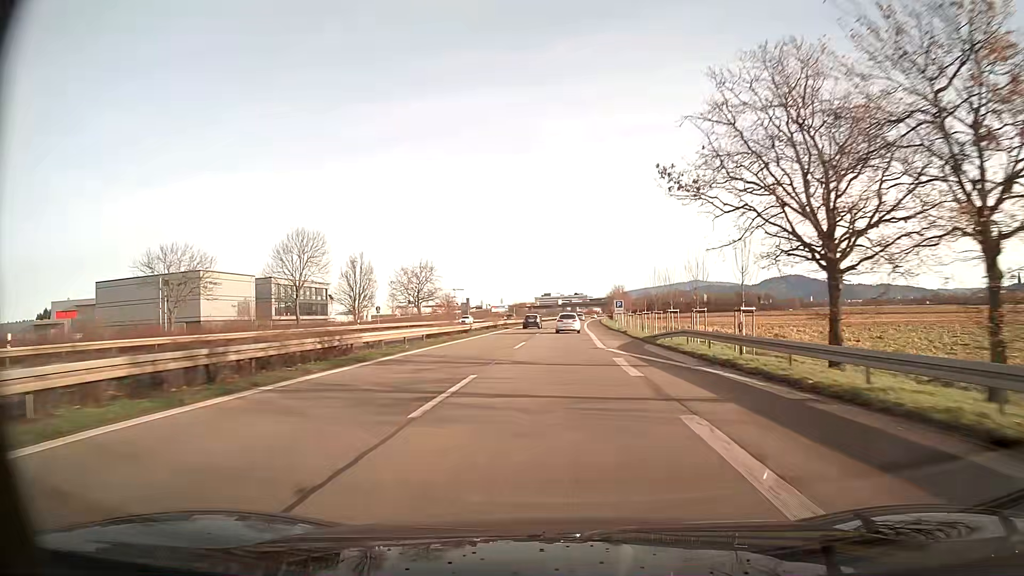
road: trunk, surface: asphalt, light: Day
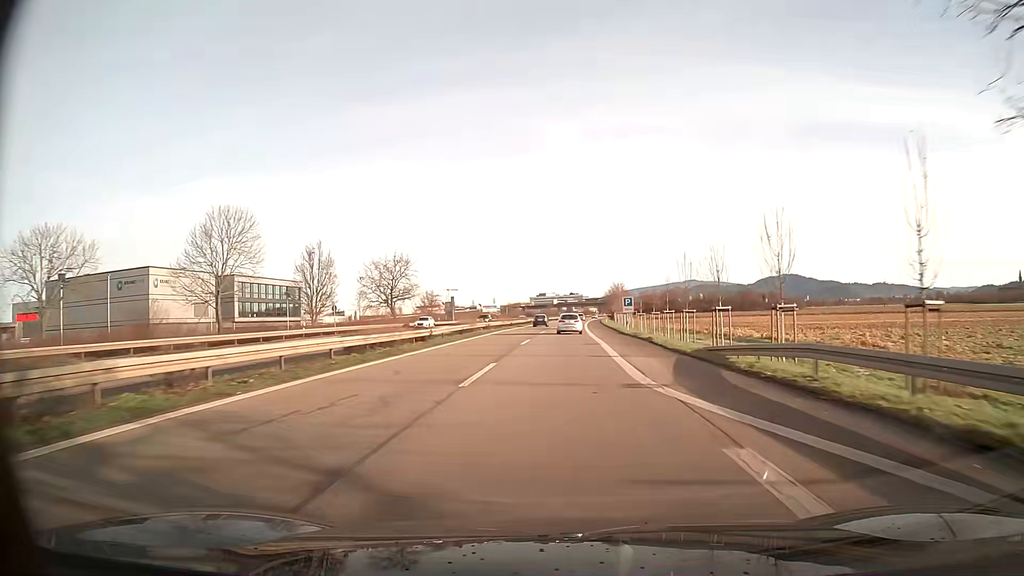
(+0.1, +14.3) m; 0°
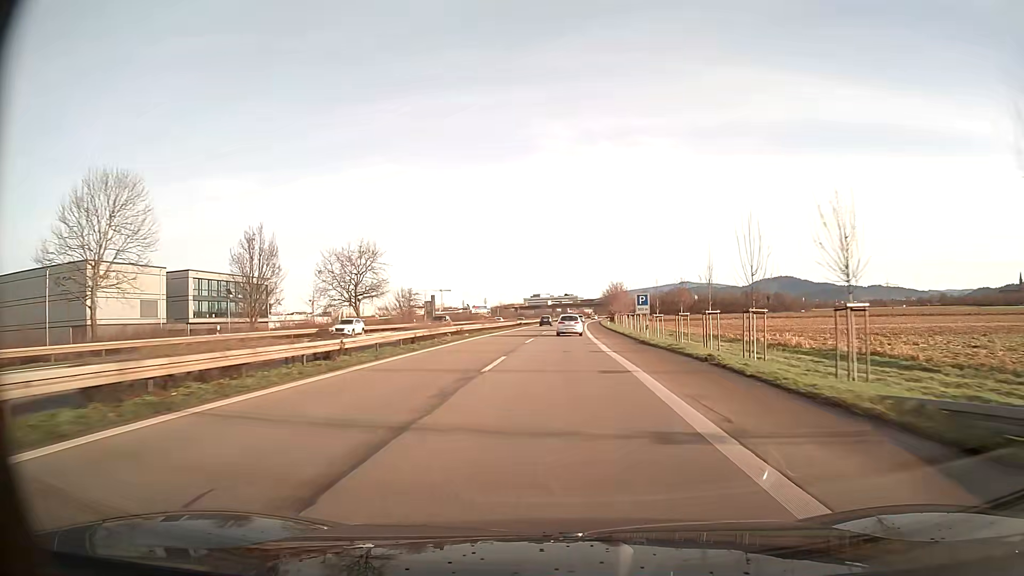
(+0.1, +14.3) m; 0°
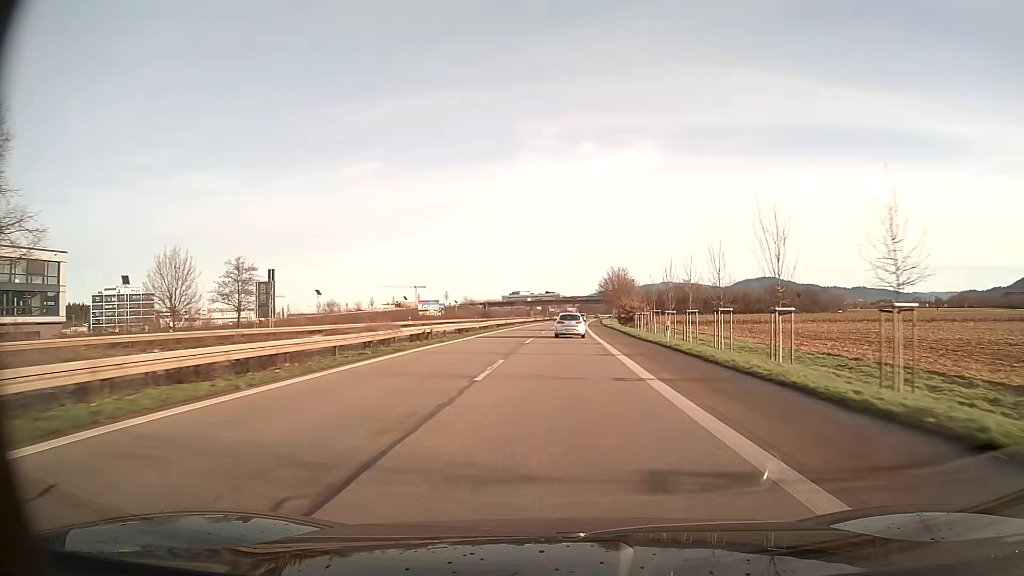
(+0.8, +57.7) m; +2°
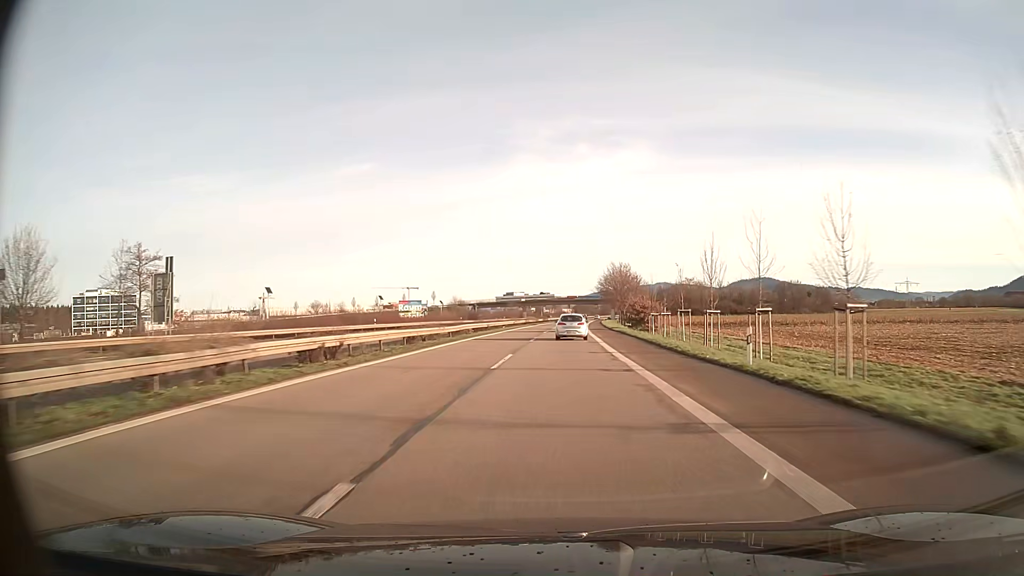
(+0.1, +14.5) m; 0°
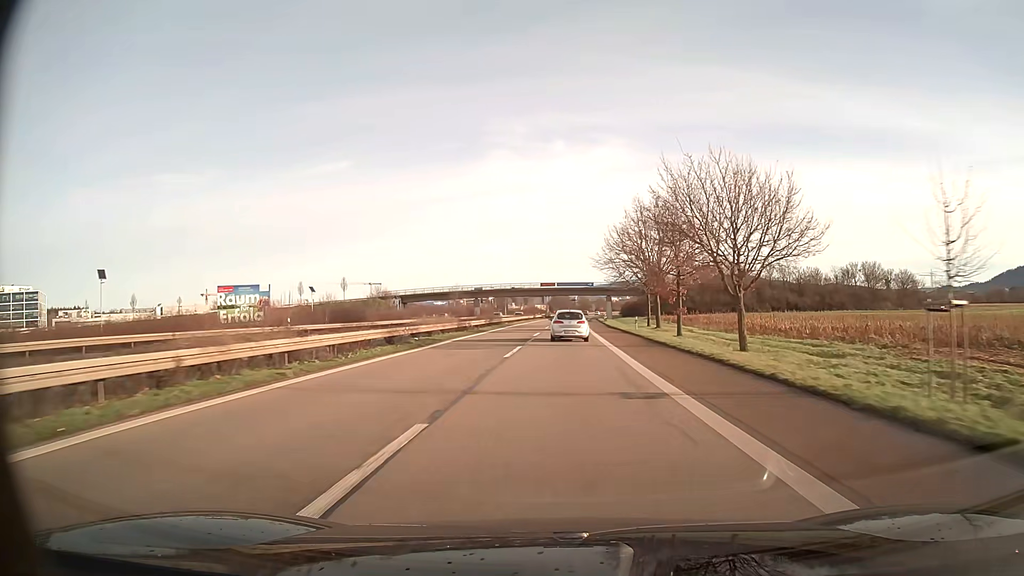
(+1.3, +69.5) m; +2°
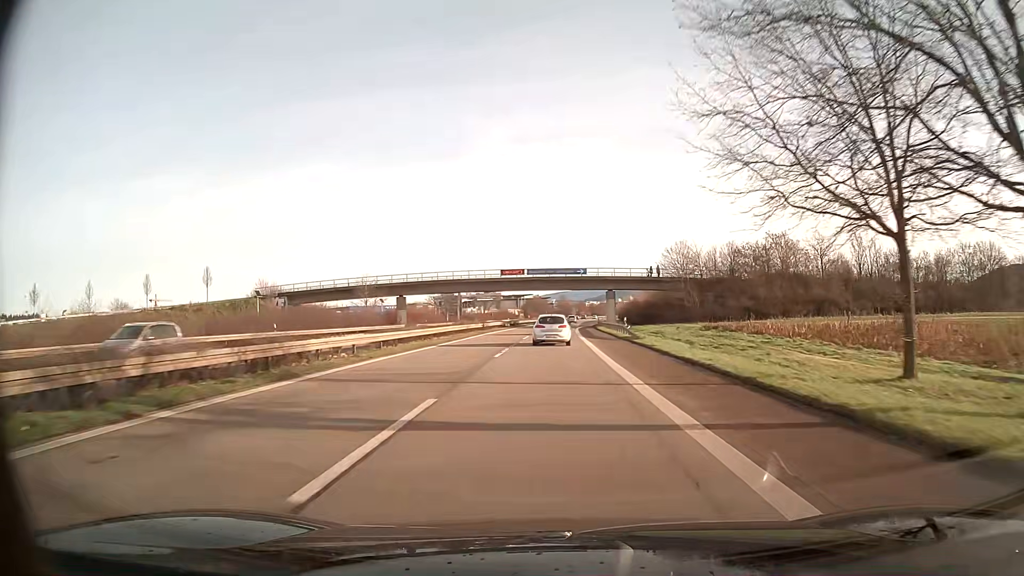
(+0.9, +52.2) m; +2°
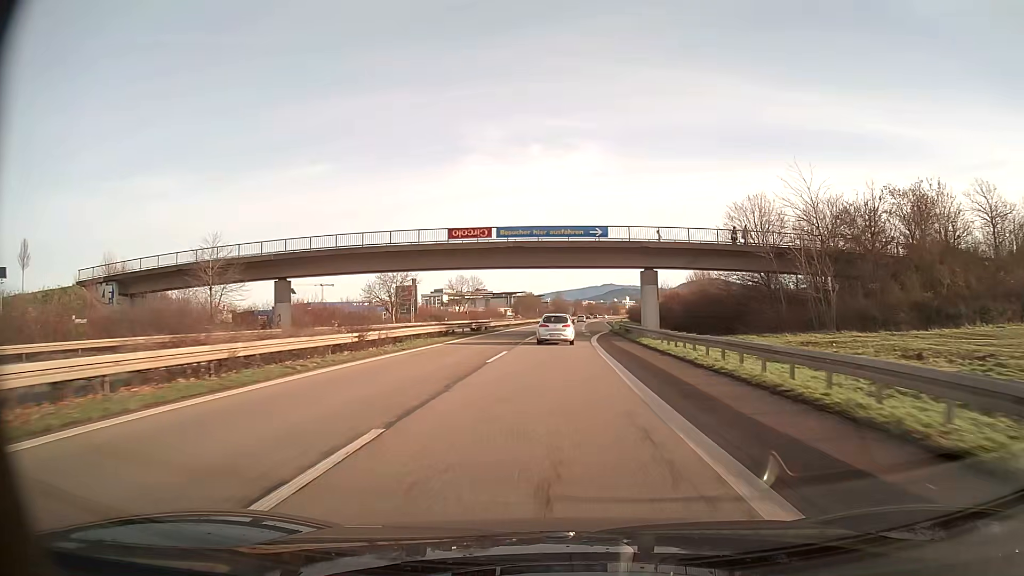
(+0.1, +39.3) m; +1°
